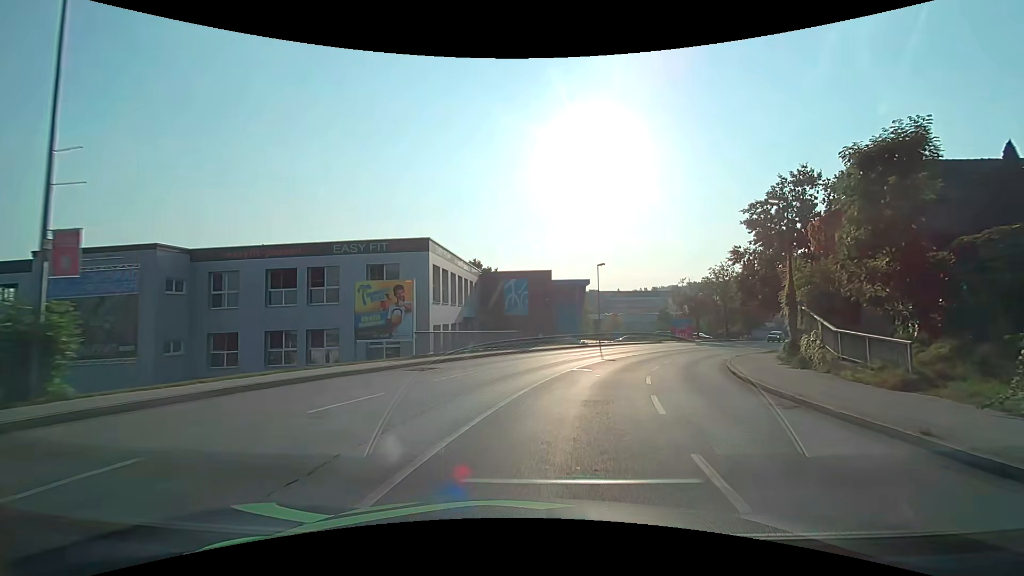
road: tertiary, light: Day
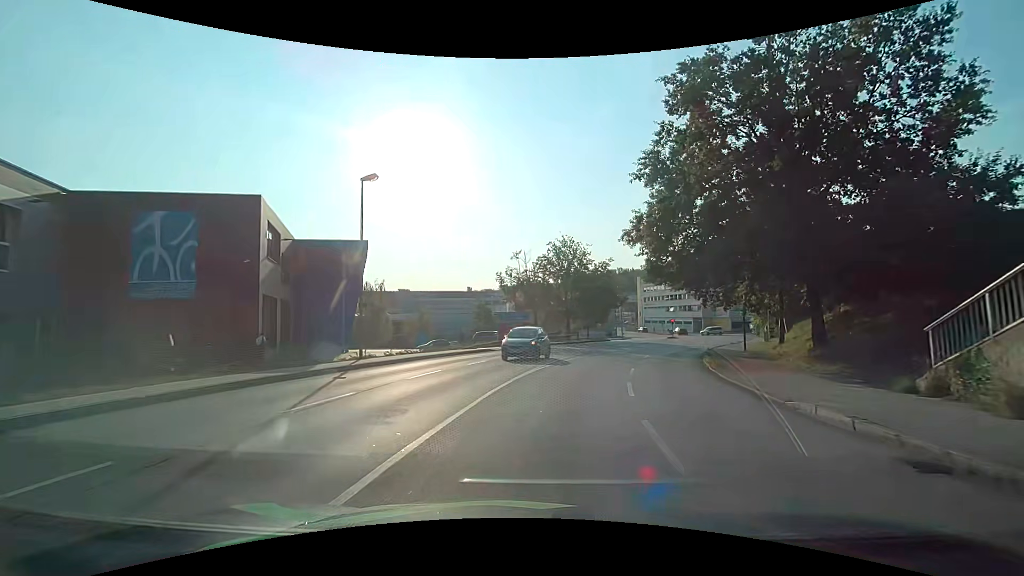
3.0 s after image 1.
(+5.4, +27.6) m; +20°
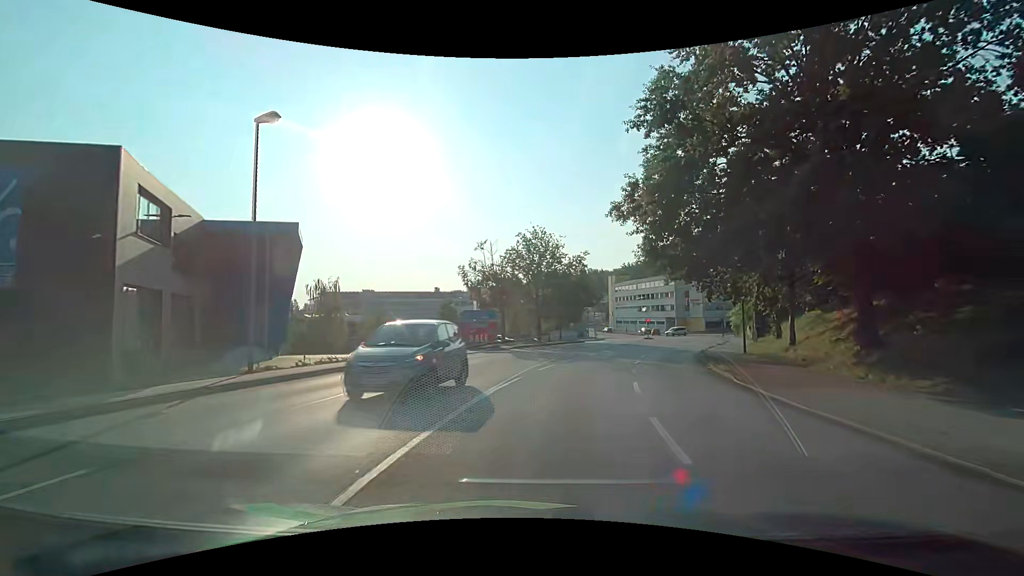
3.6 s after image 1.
(+0.2, +5.8) m; +4°
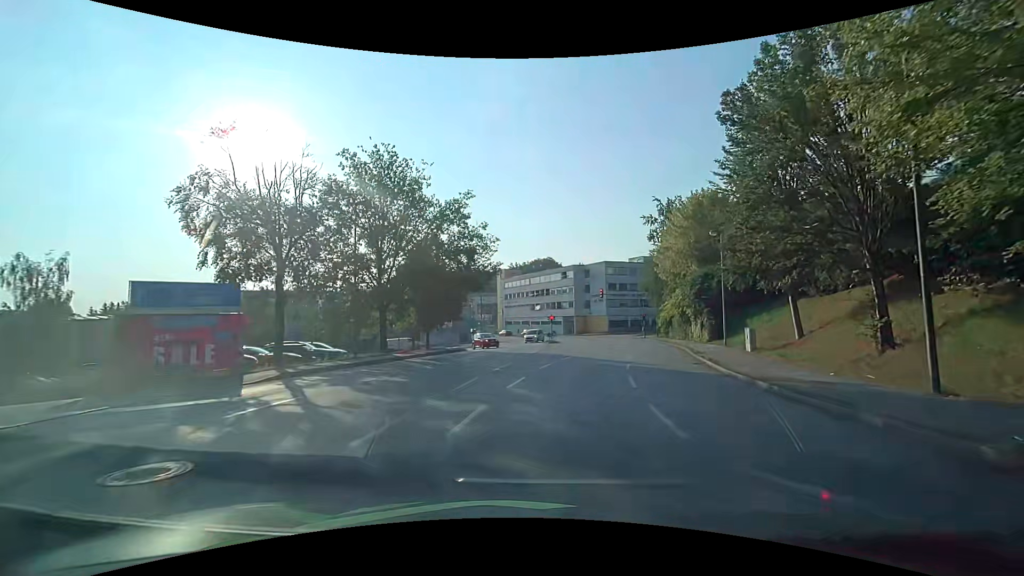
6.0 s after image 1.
(+2.4, +22.8) m; +12°
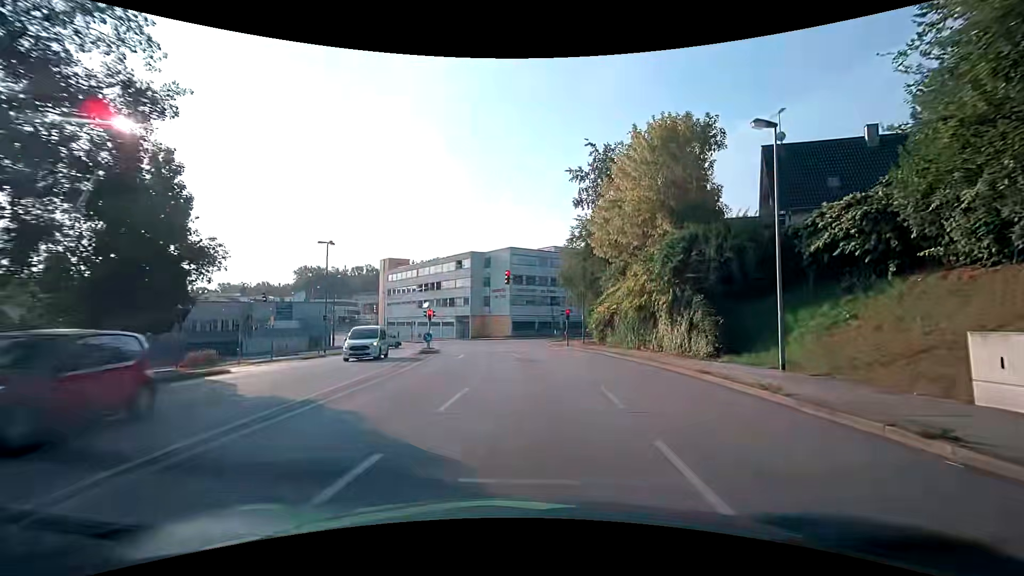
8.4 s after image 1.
(+2.4, +20.7) m; +11°
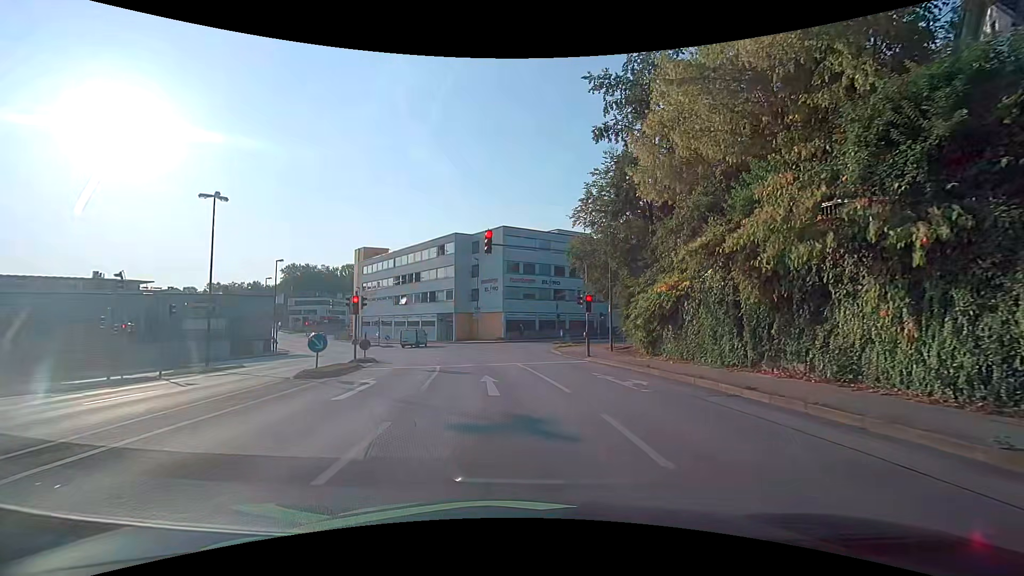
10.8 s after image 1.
(+0.4, +15.5) m; +1°
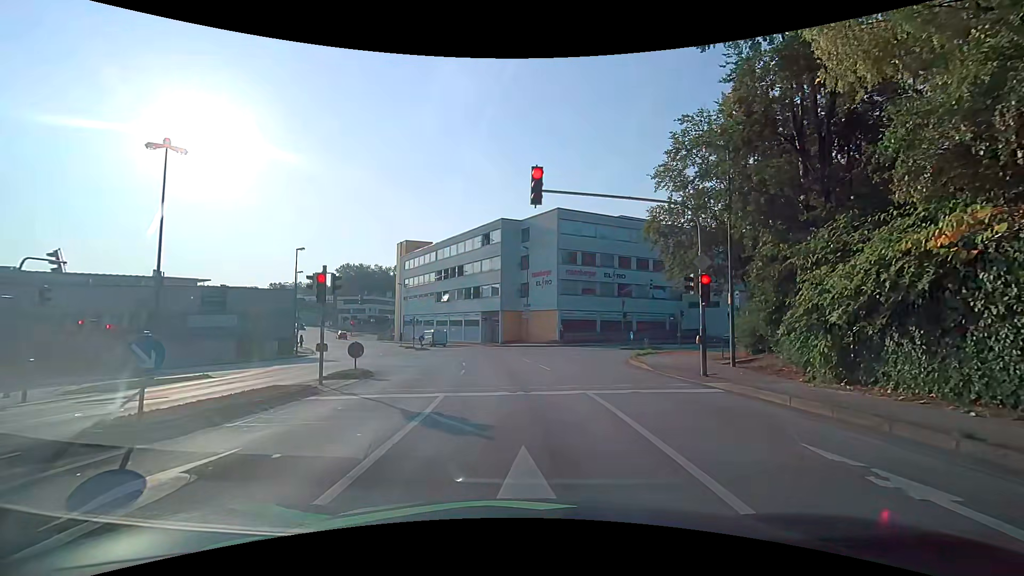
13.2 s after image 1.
(-0.4, +8.9) m; -6°
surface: asphalt
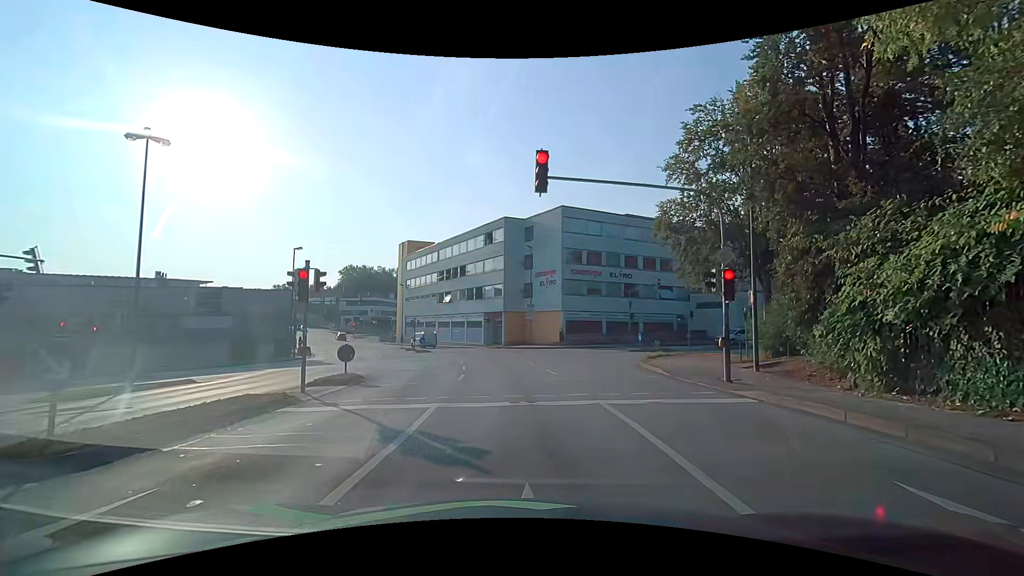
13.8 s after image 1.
(0.0, +1.3) m; -1°
